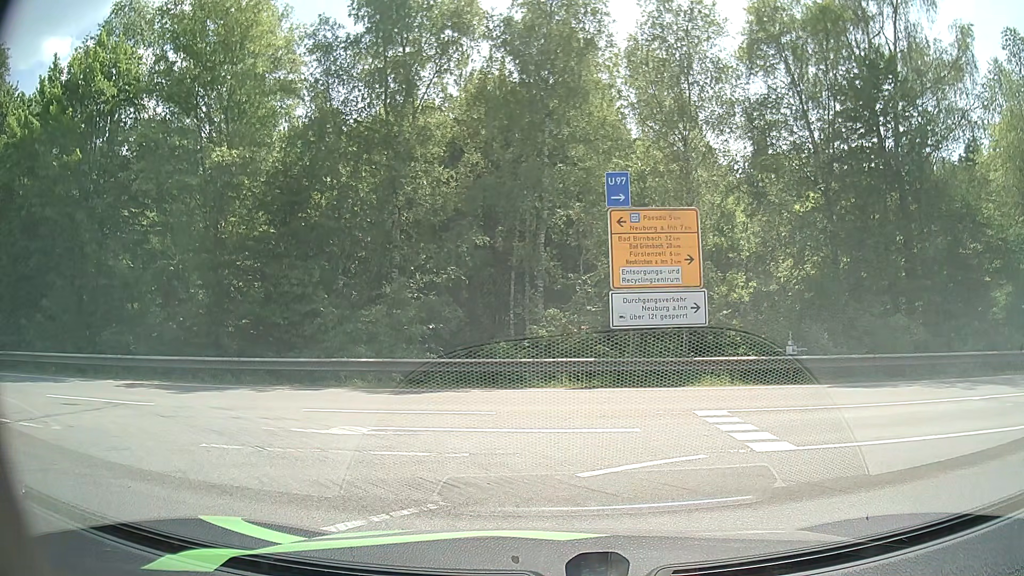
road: motorway_link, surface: asphalt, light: Day
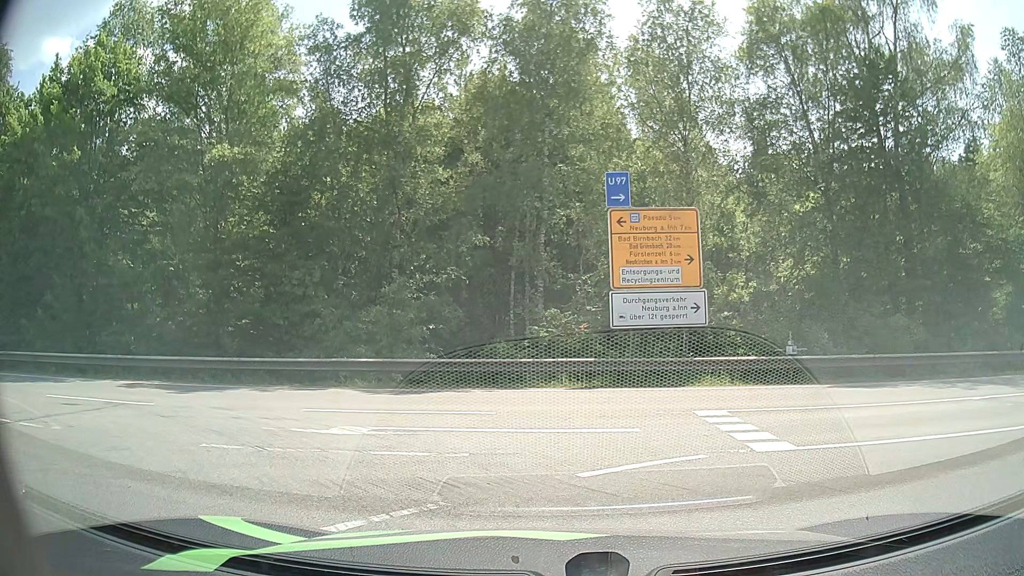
(0.0, 0.0) m; 0°
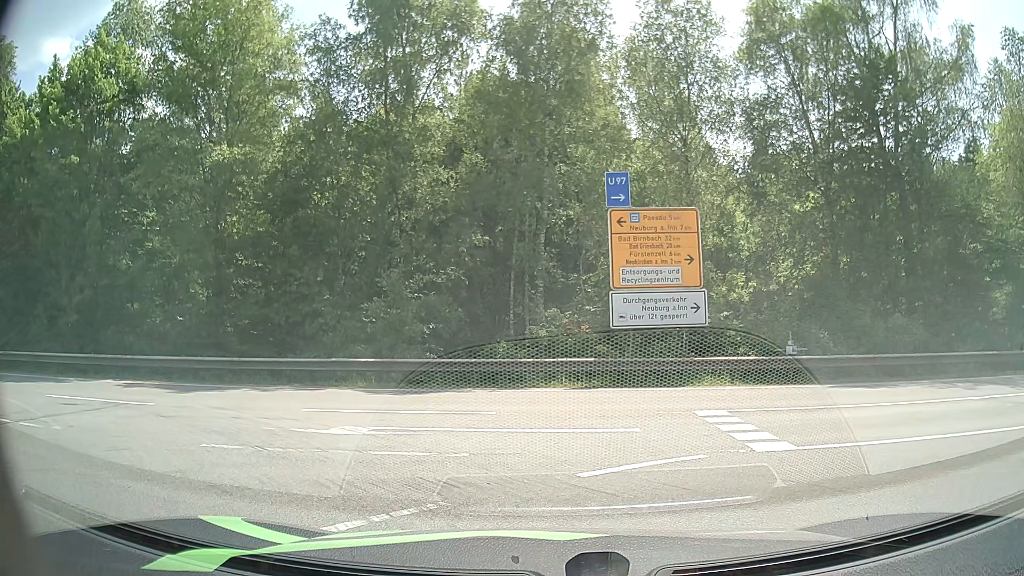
(0.0, 0.0) m; 0°
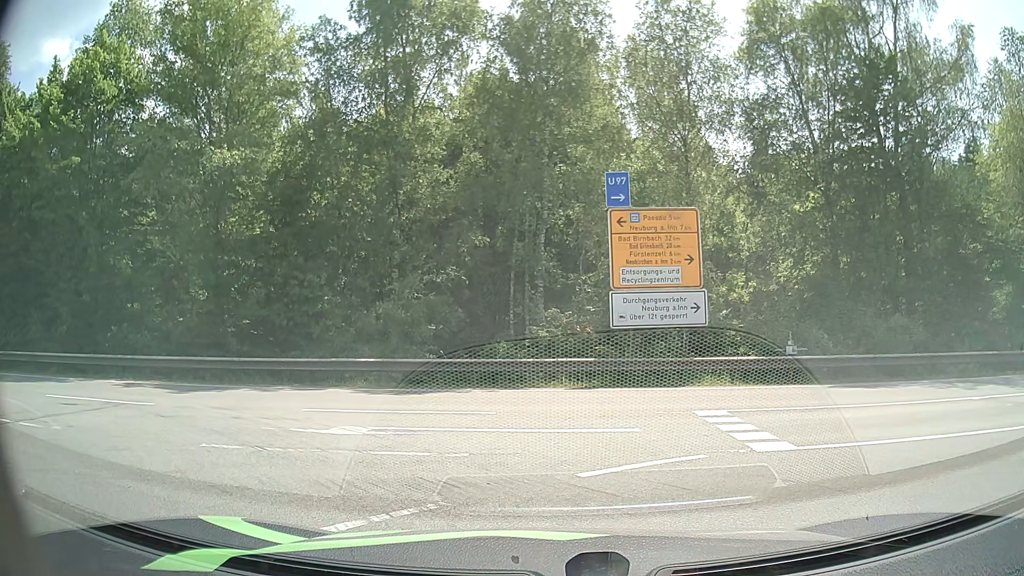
(0.0, 0.0) m; 0°
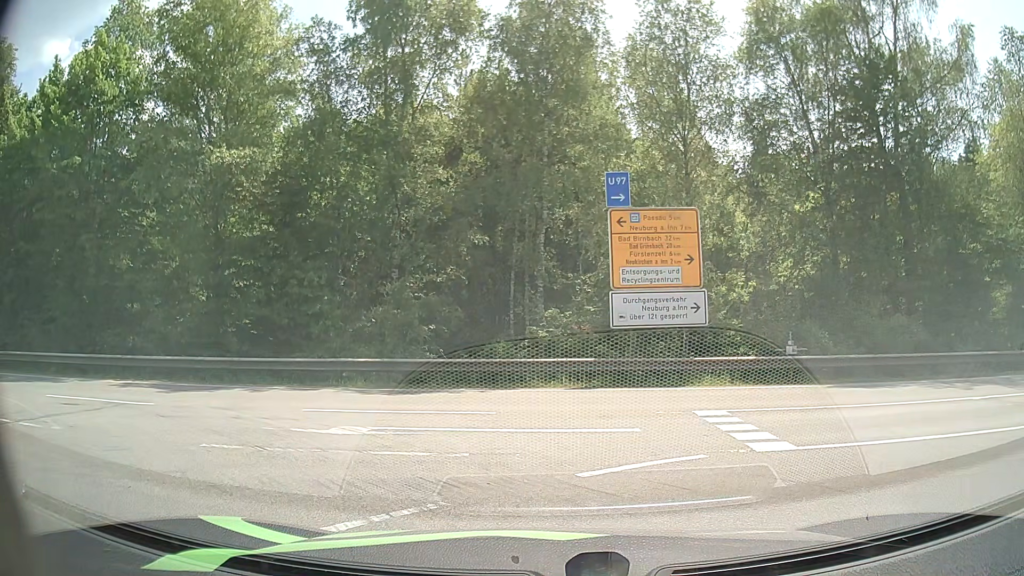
(0.0, 0.0) m; 0°
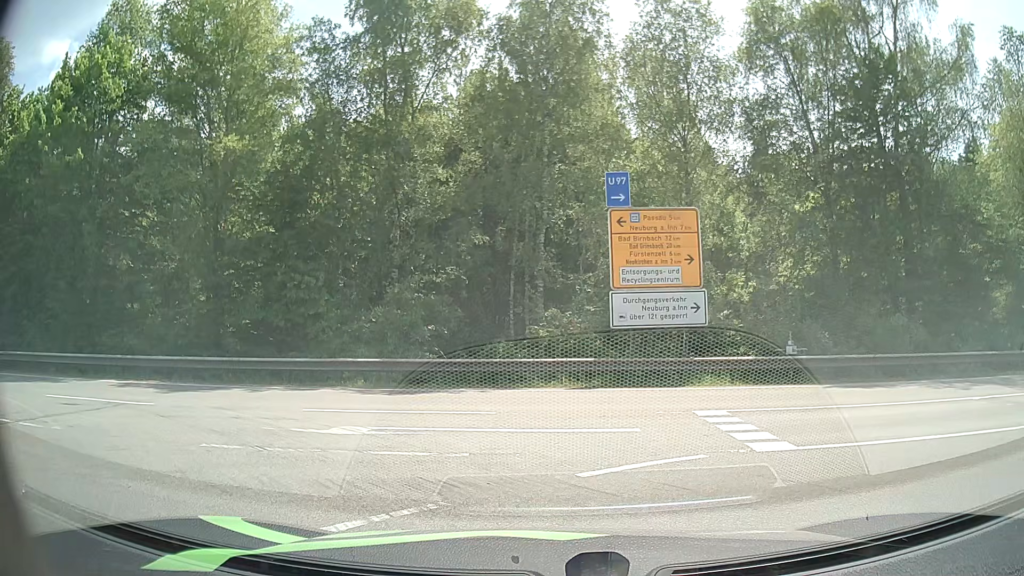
(0.0, 0.0) m; 0°
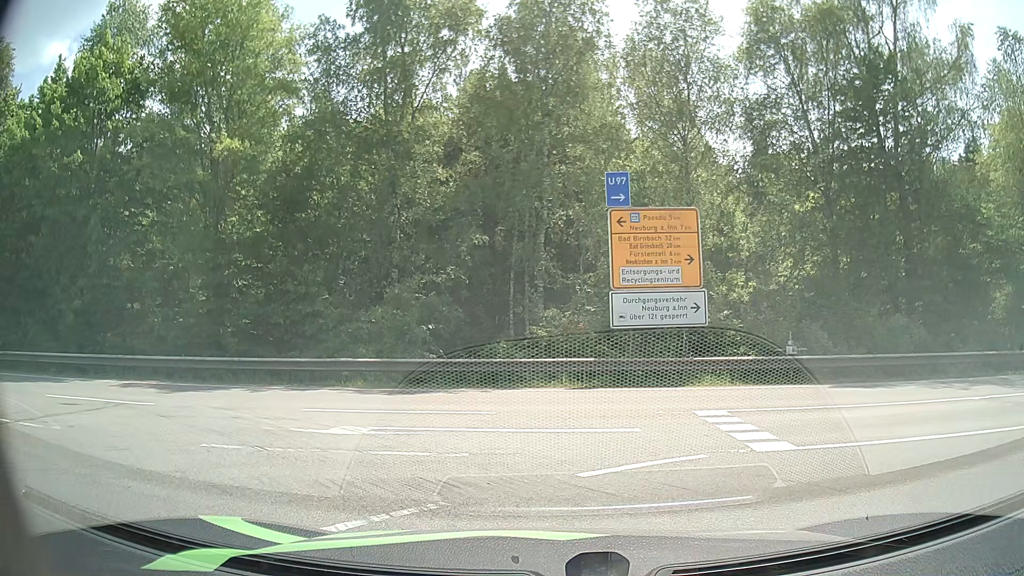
(0.0, 0.0) m; 0°
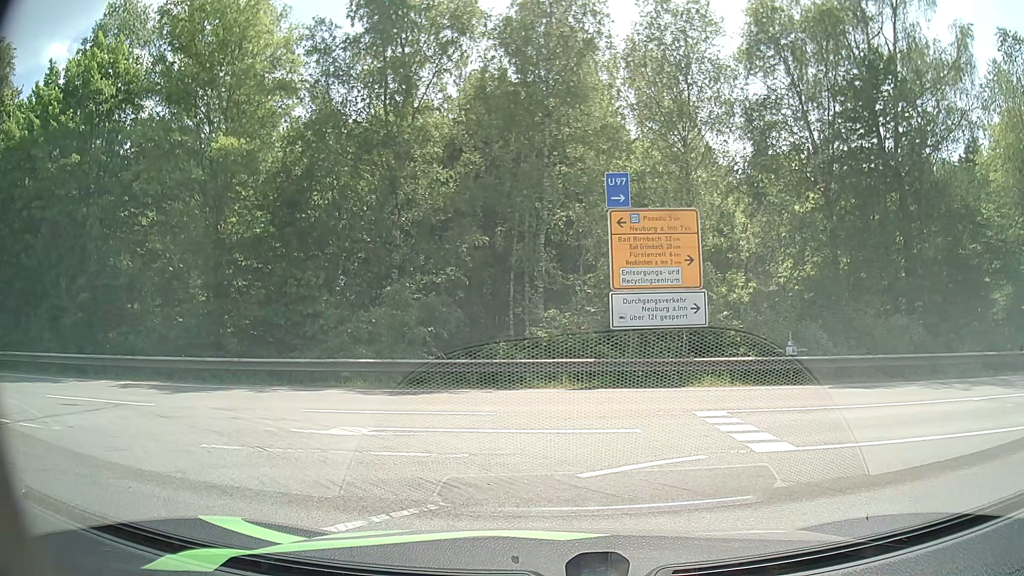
(0.0, 0.0) m; 0°
(-4, +9) (-13, +13) (-23, +13) (-33, +12) (-43, +12) (-53, +11) (-63, +11) (-73, +10) (-83, +10) (-93, +9) m
